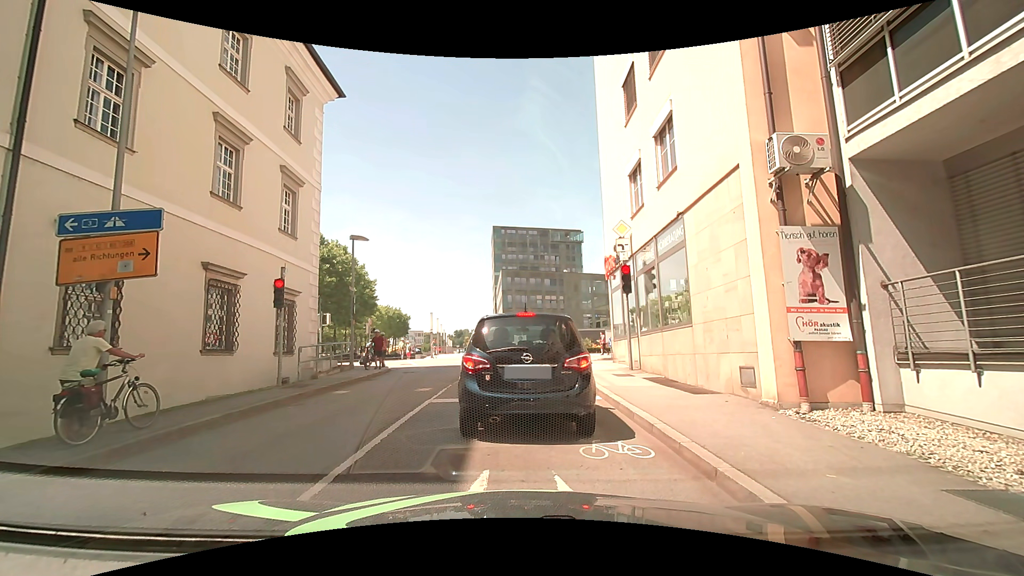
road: unclassified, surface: asphalt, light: Day
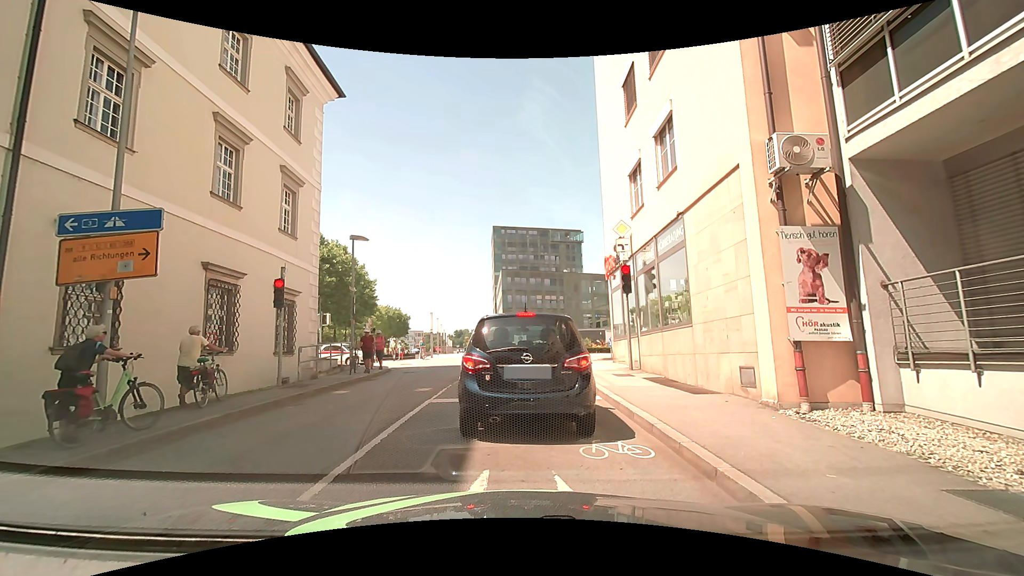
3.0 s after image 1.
(0.0, 0.0) m; 0°
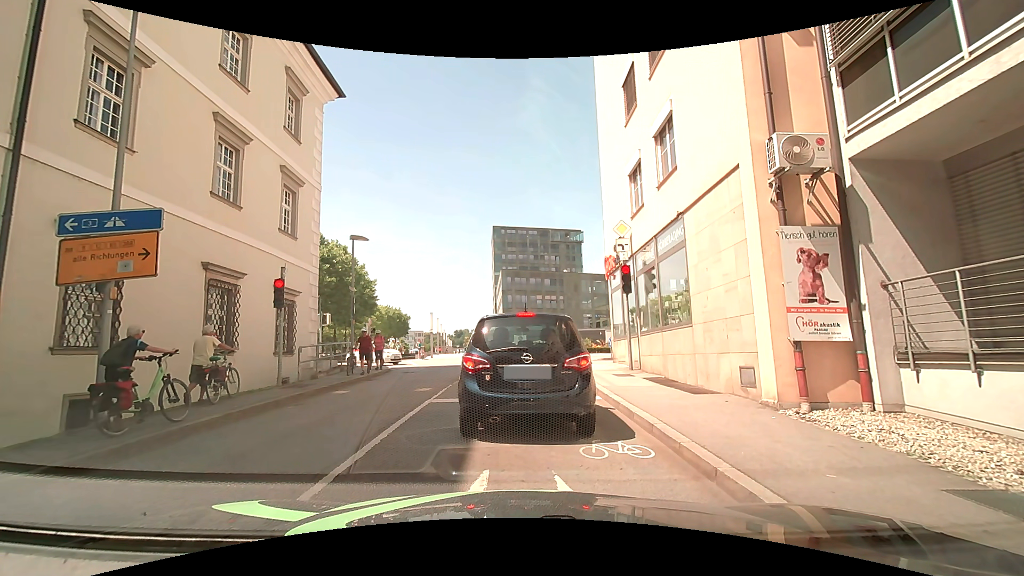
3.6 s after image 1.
(0.0, 0.0) m; 0°
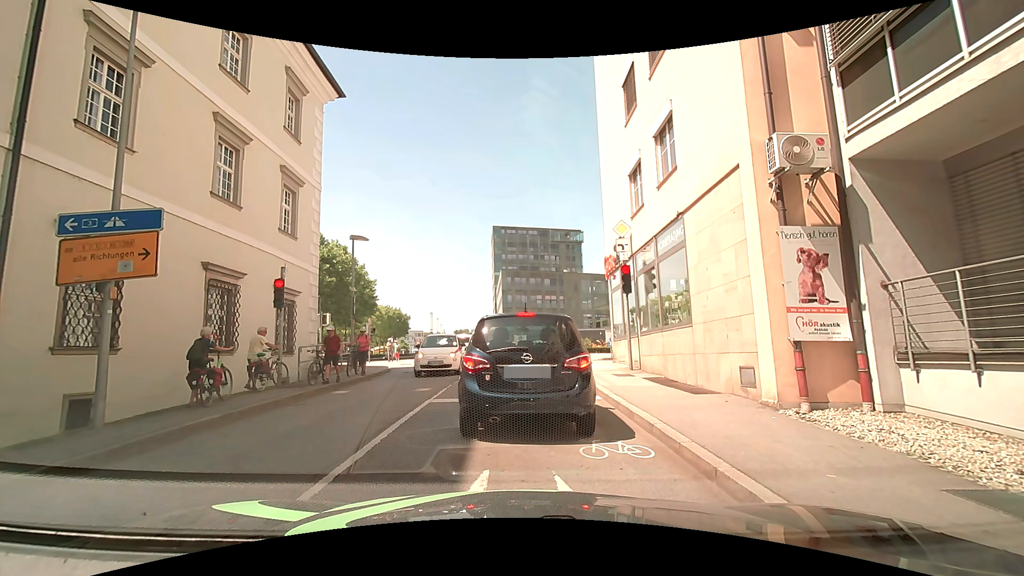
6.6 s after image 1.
(0.0, 0.0) m; 0°
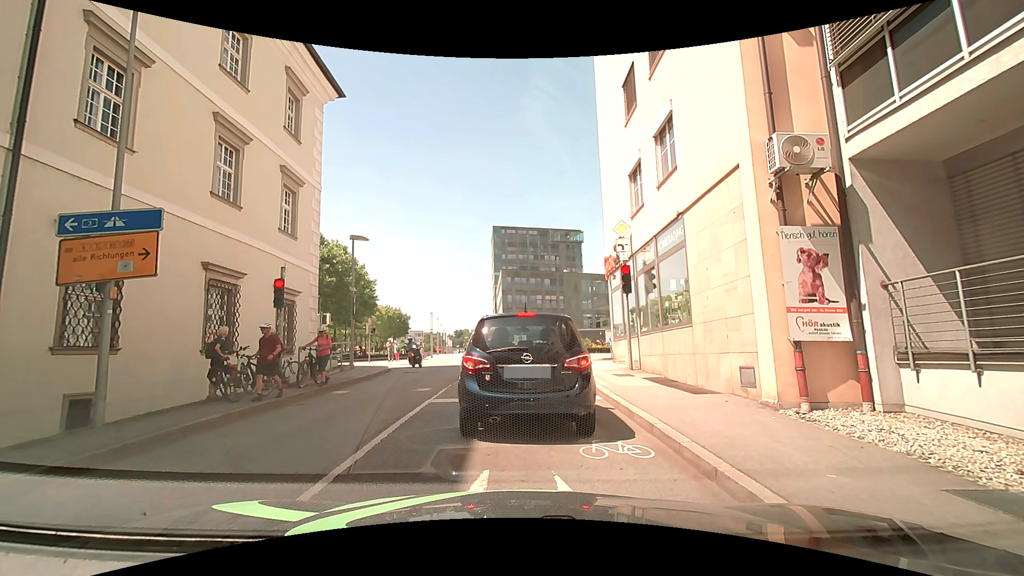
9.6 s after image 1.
(0.0, 0.0) m; 0°
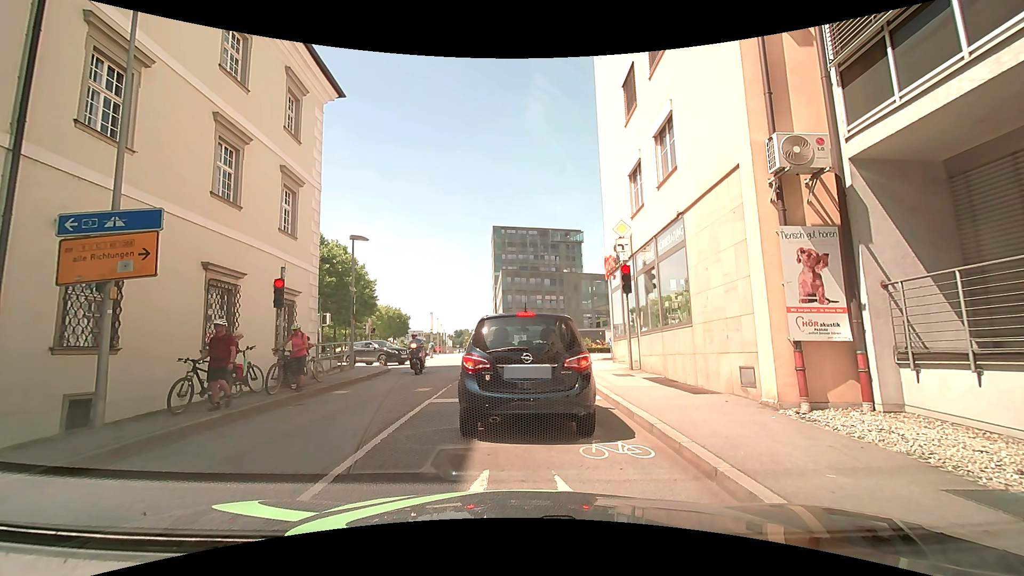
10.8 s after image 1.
(0.0, 0.0) m; 0°
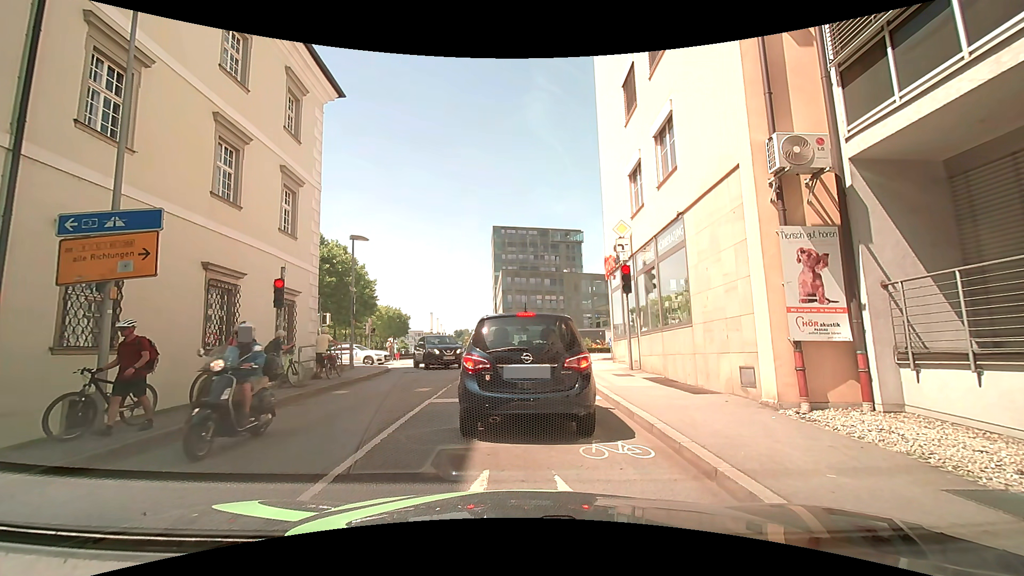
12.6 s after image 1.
(0.0, 0.0) m; 0°
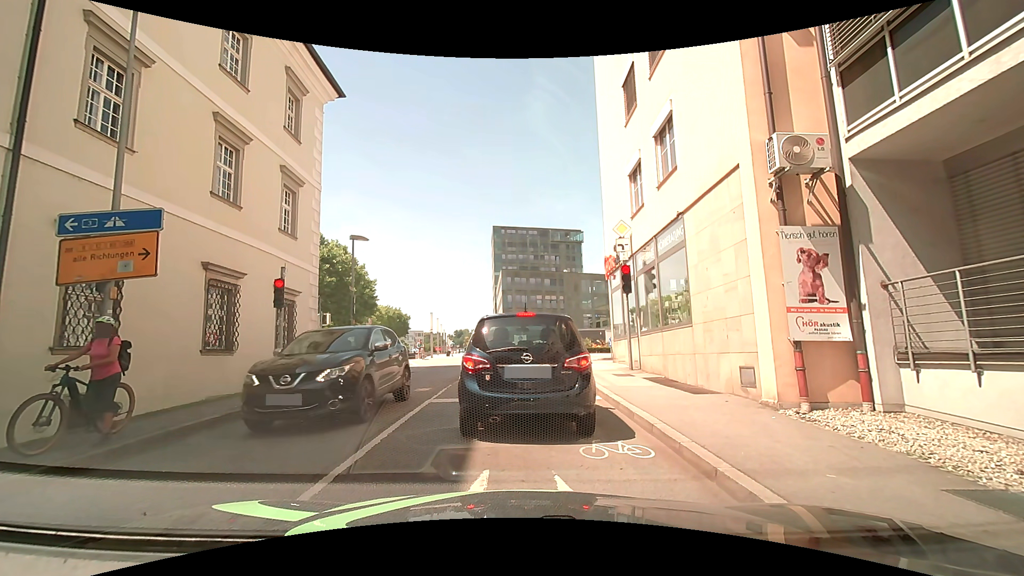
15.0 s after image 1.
(0.0, 0.0) m; 0°
